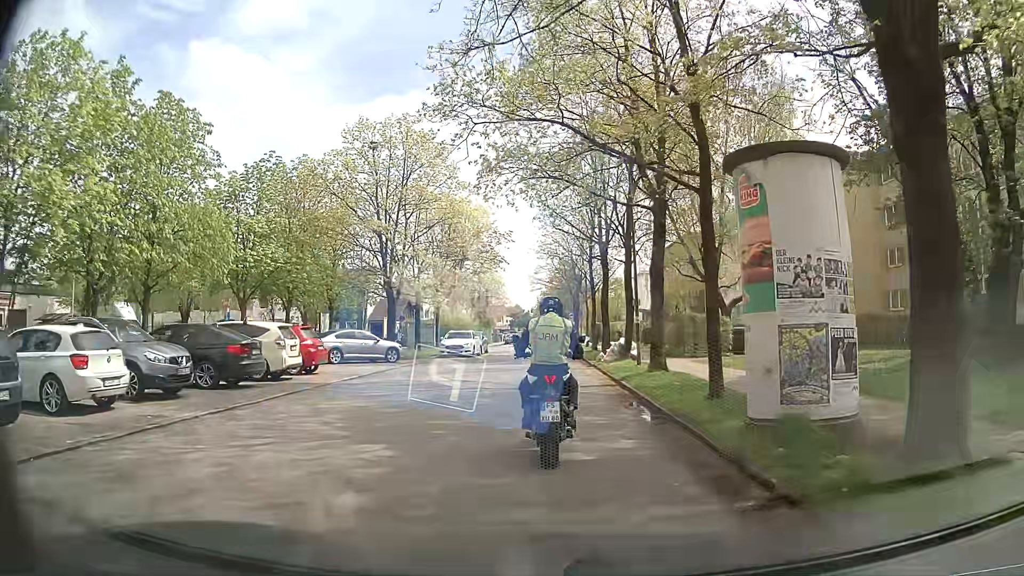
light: Day
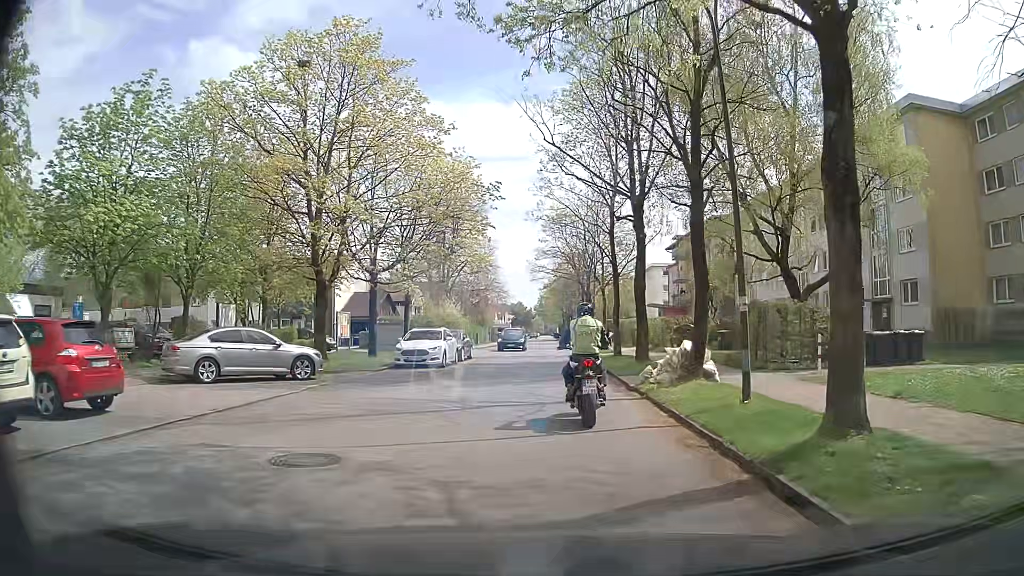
(+0.2, +11.6) m; +2°
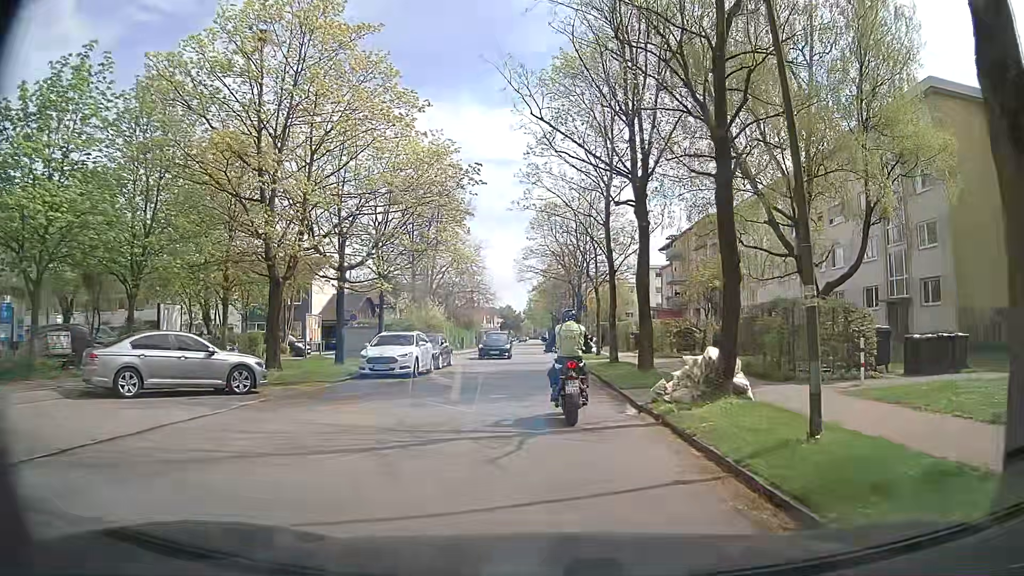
(0.0, +3.3) m; -1°
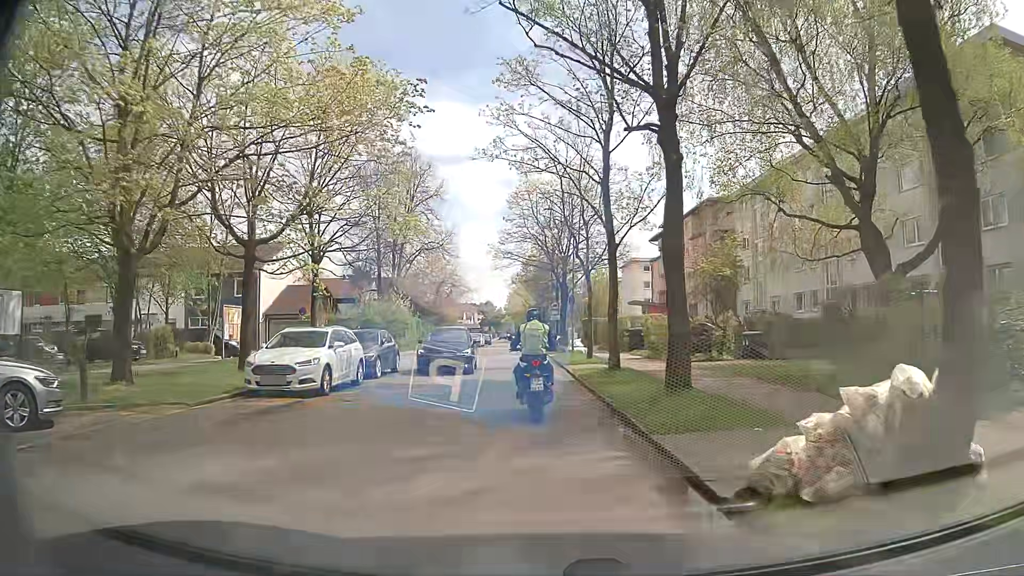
(+0.2, +7.2) m; +3°
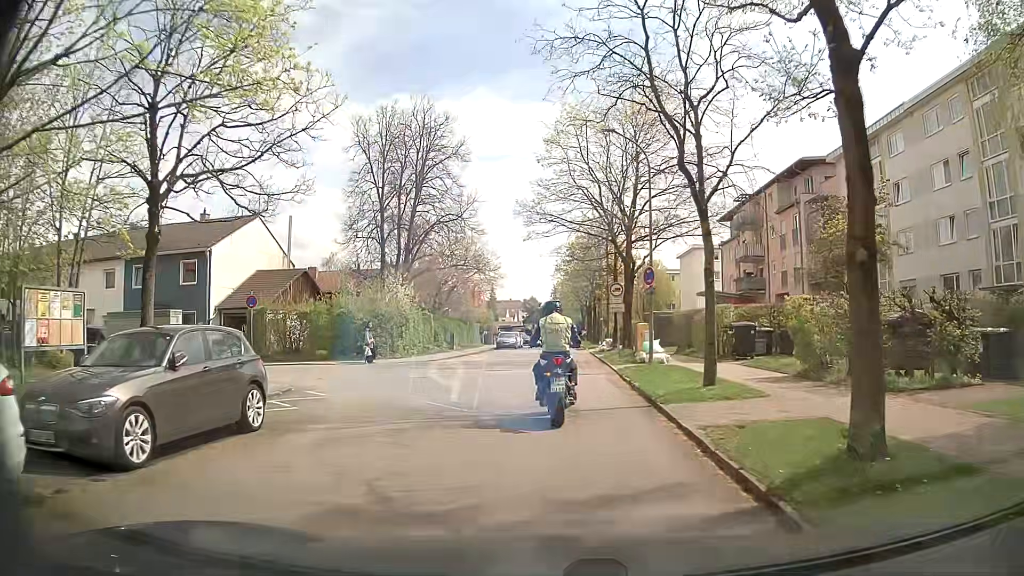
(-0.4, +13.8) m; -5°
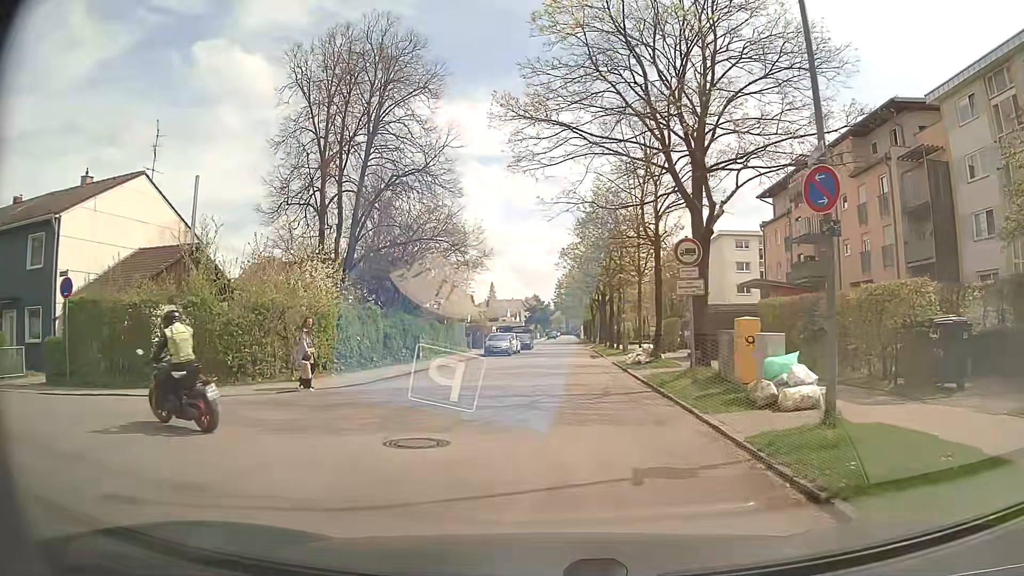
(0.0, +13.6) m; 0°
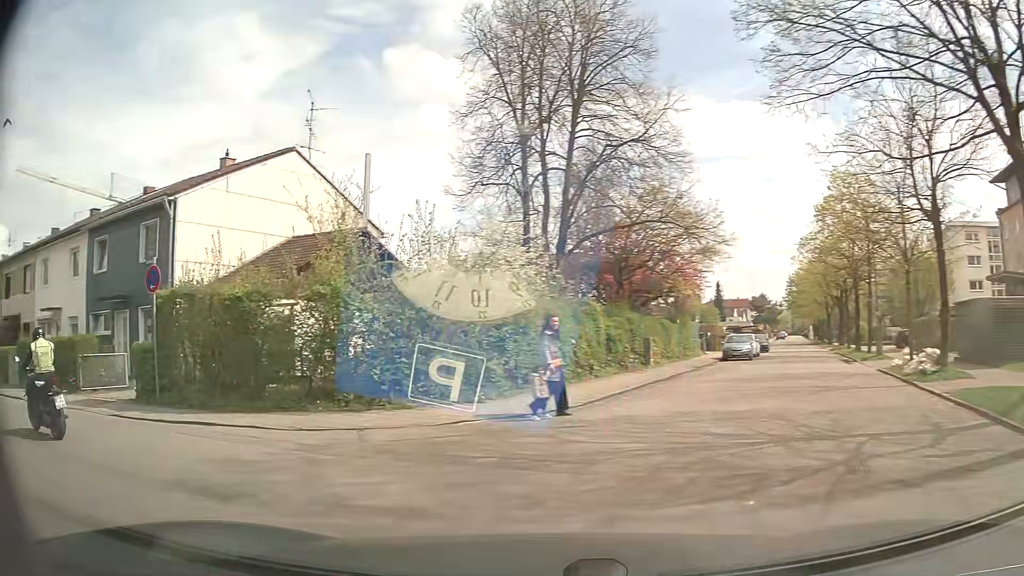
(-0.5, +5.5) m; -19°
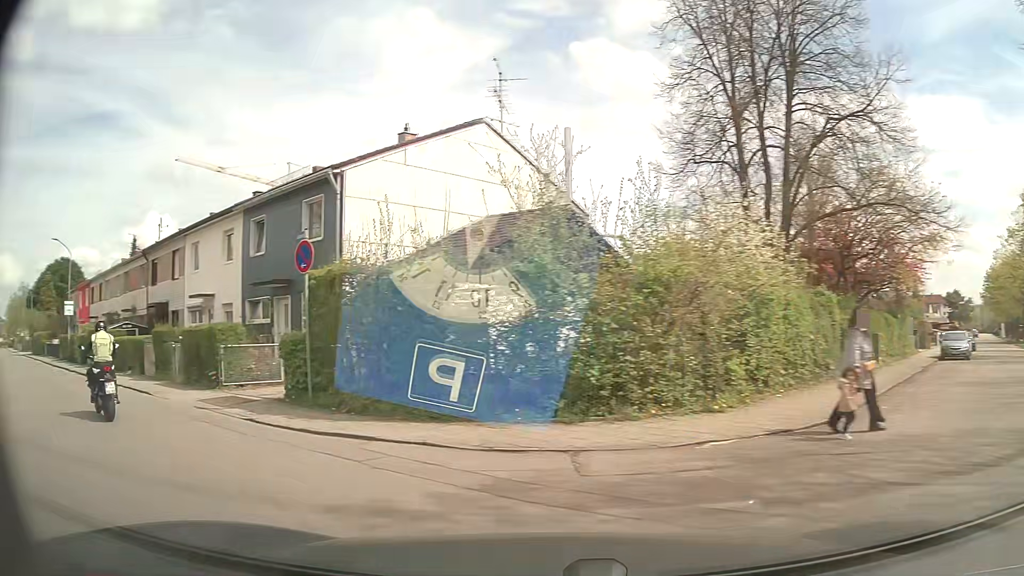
(-0.3, +2.7) m; -15°
